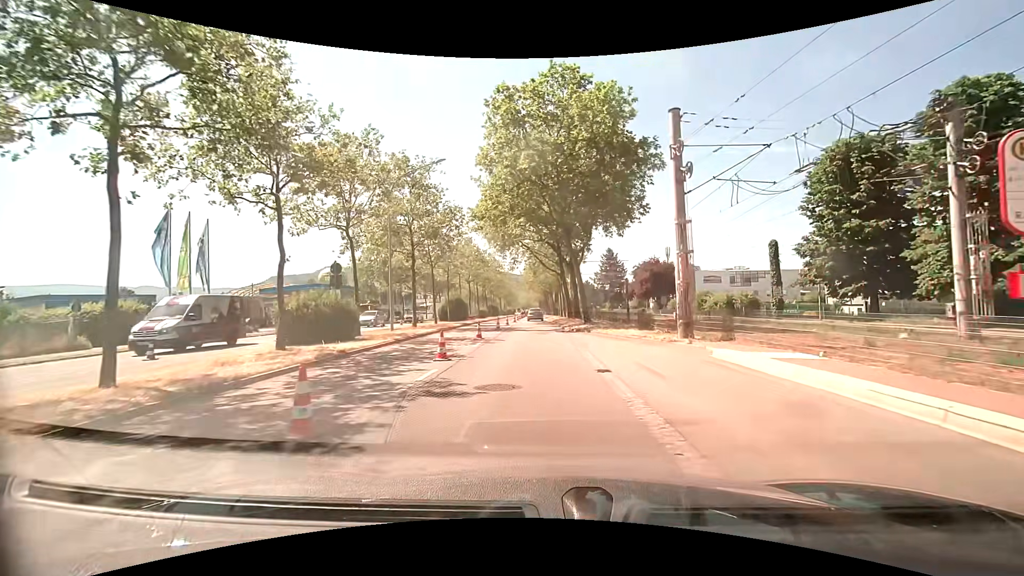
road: primary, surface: asphalt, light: Day
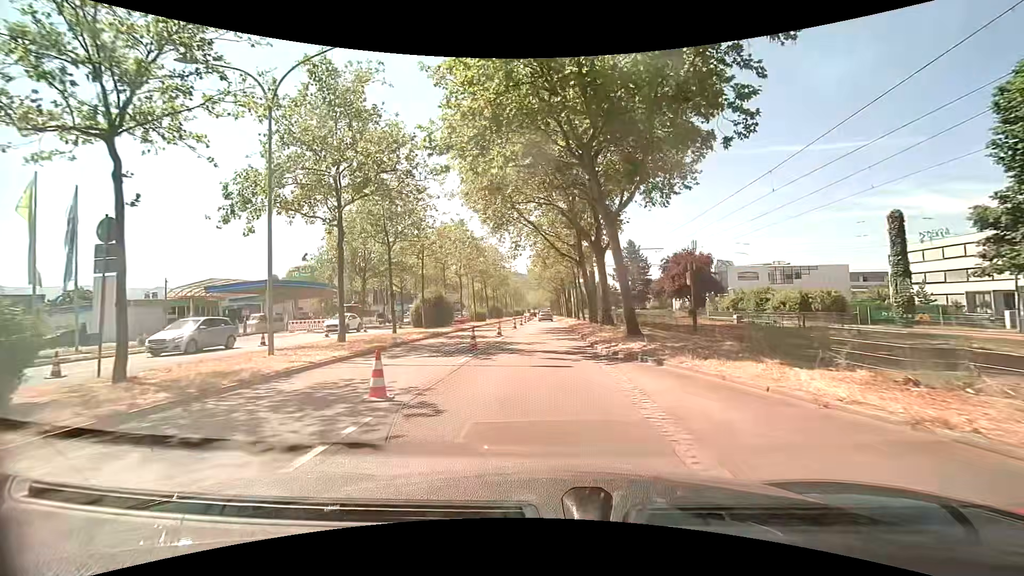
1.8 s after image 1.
(-0.2, +13.5) m; -2°
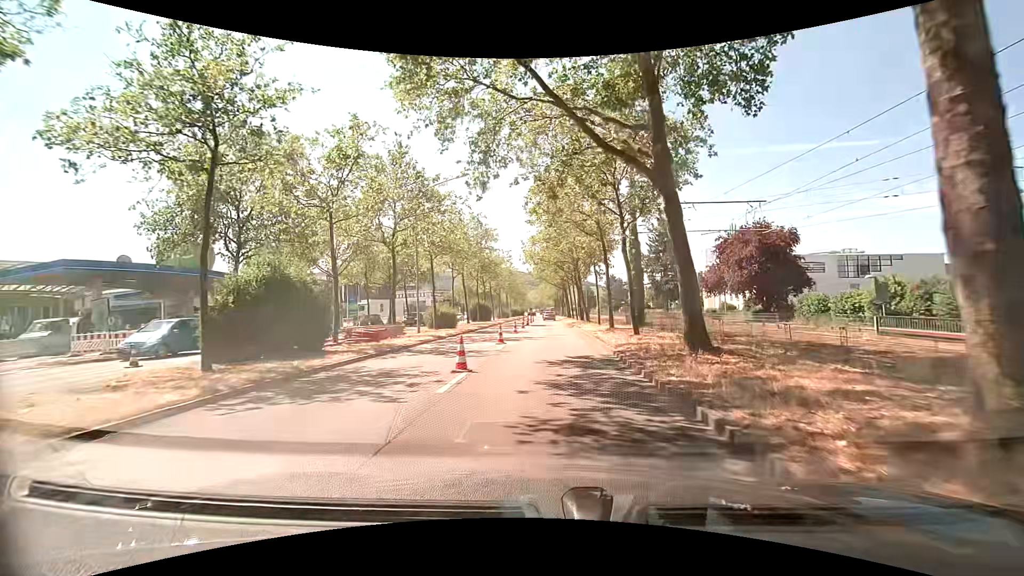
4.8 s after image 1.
(-0.2, +22.6) m; 0°
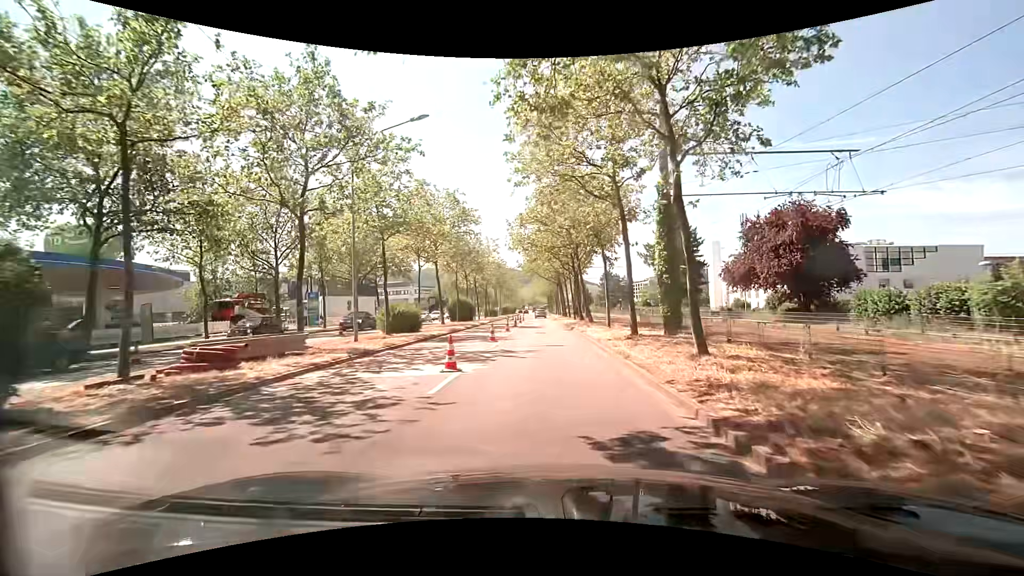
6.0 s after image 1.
(+0.1, +9.1) m; +1°
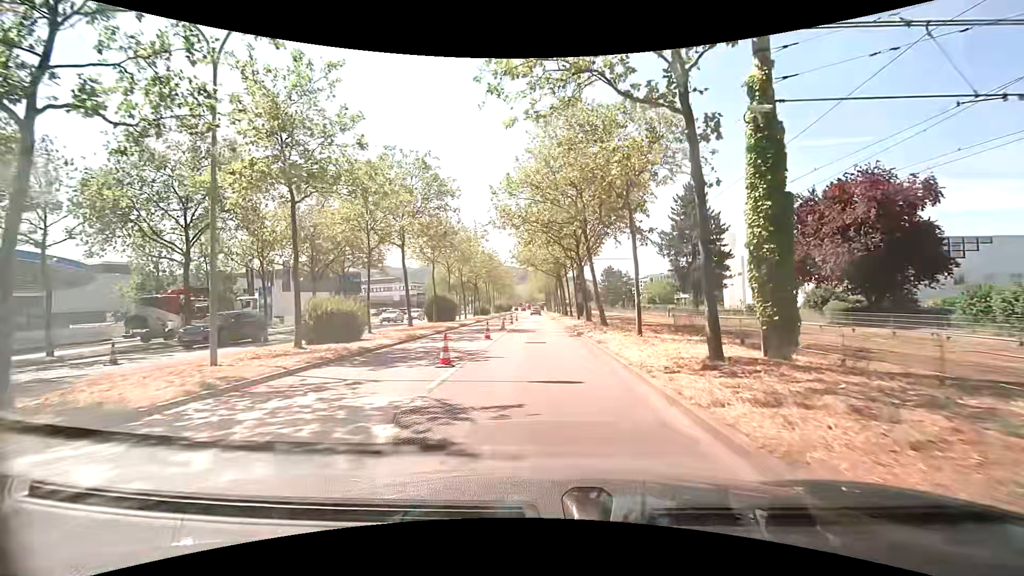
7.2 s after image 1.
(0.0, +9.1) m; +1°
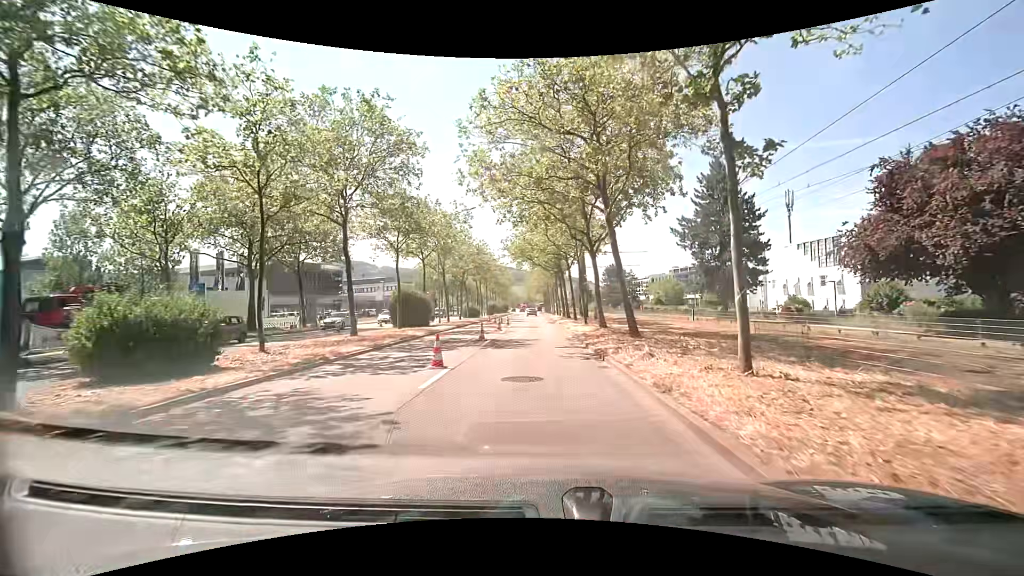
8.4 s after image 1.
(-0.1, +9.0) m; -1°
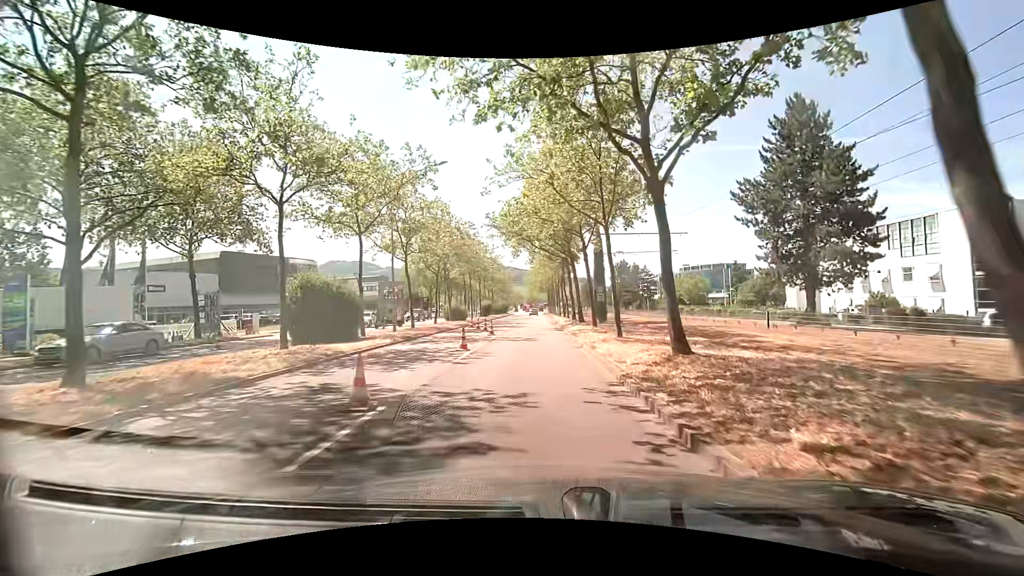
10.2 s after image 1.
(0.0, +13.5) m; 0°
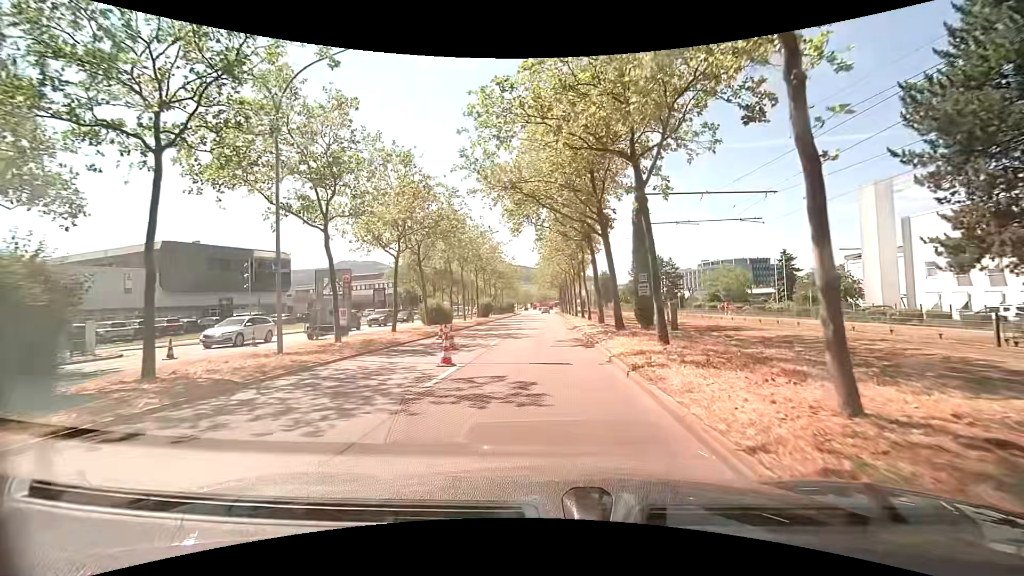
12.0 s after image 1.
(-0.3, +13.6) m; -1°
(0, +10) (0, +20) (0, +30) (0, +40) (0, +50) (0, +60) (0, +70) (0, +80) (0, +90) (0, +100) m
